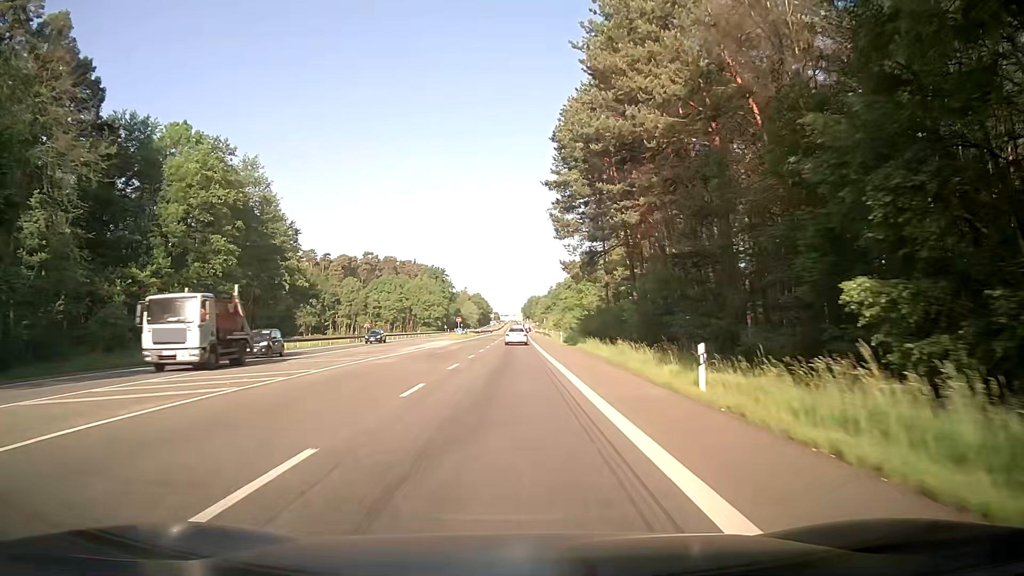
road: secondary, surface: asphalt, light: Day
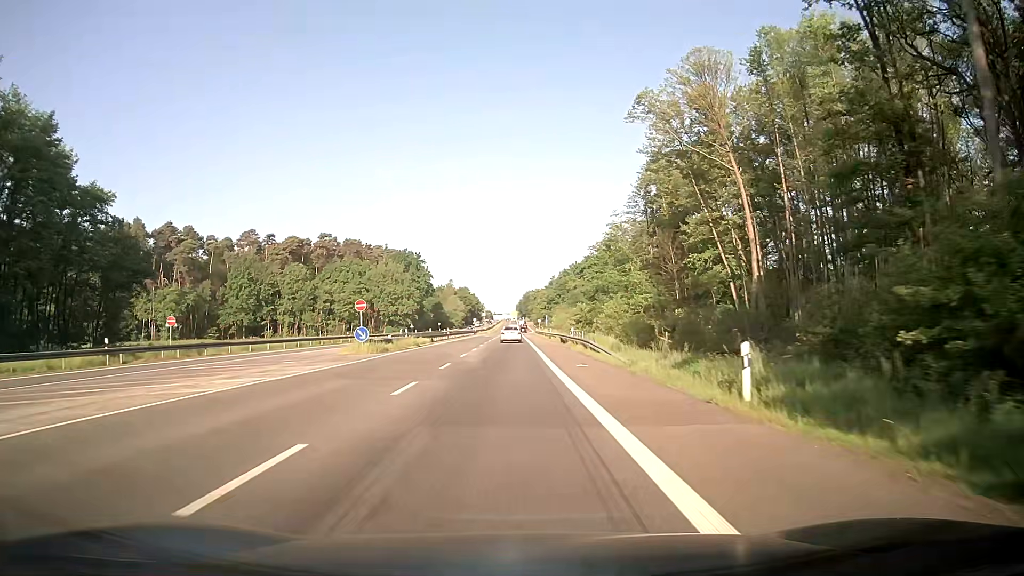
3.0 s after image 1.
(+0.4, +53.7) m; +1°
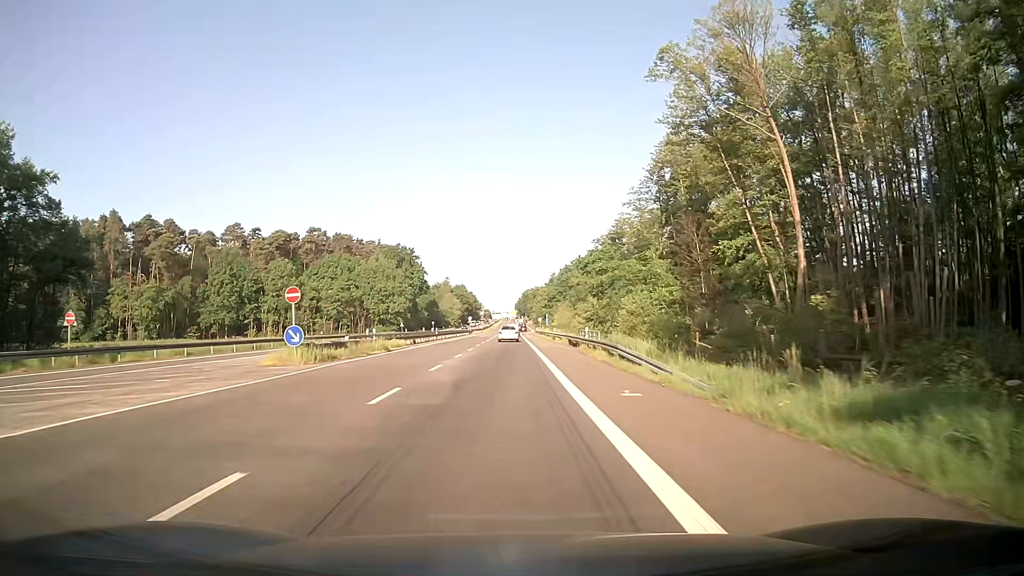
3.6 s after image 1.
(0.0, +10.7) m; 0°
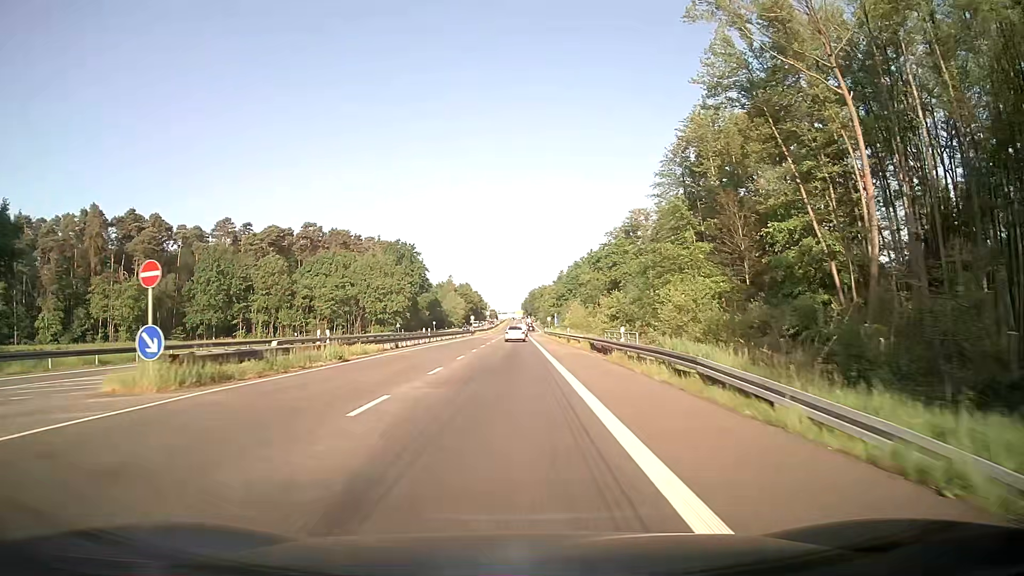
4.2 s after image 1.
(-0.1, +10.8) m; -1°
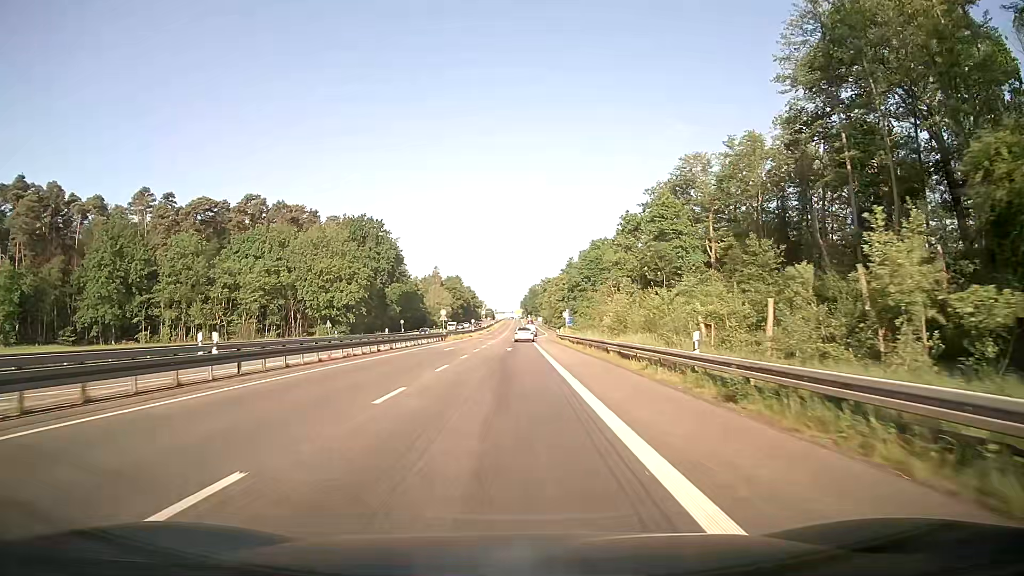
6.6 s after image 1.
(+0.4, +43.0) m; 0°
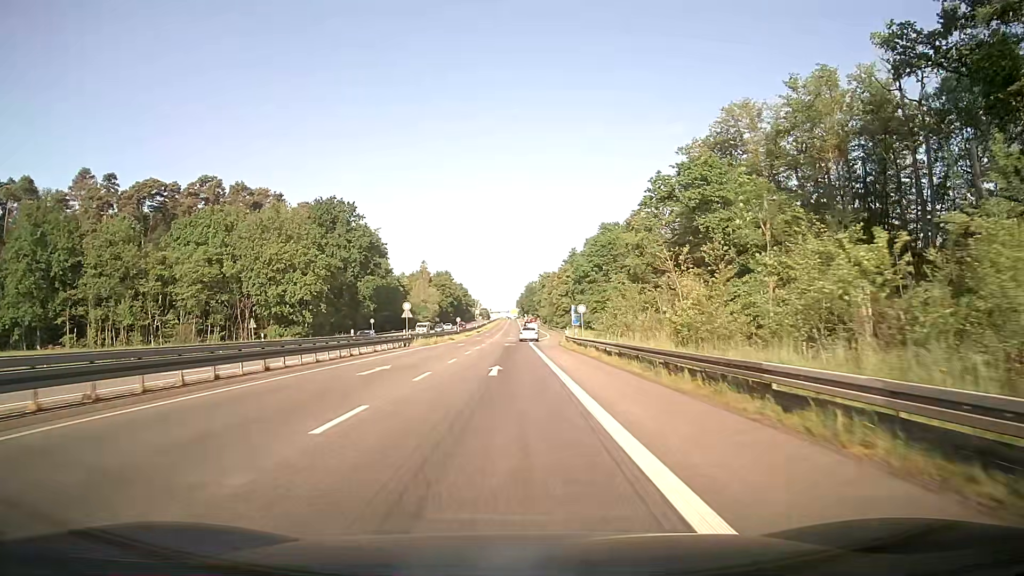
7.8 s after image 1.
(0.0, +21.5) m; 0°
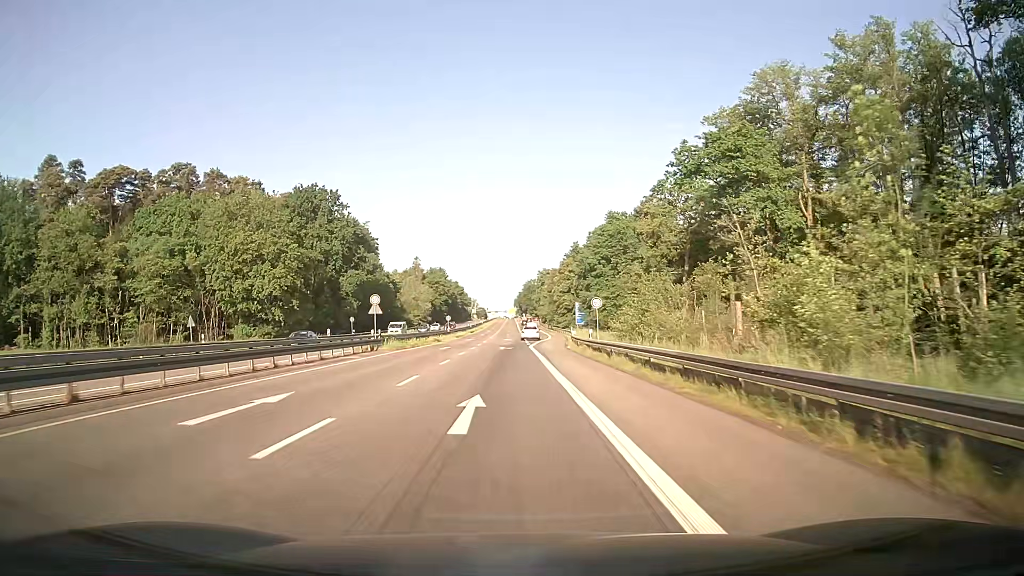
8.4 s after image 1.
(0.0, +10.7) m; 0°
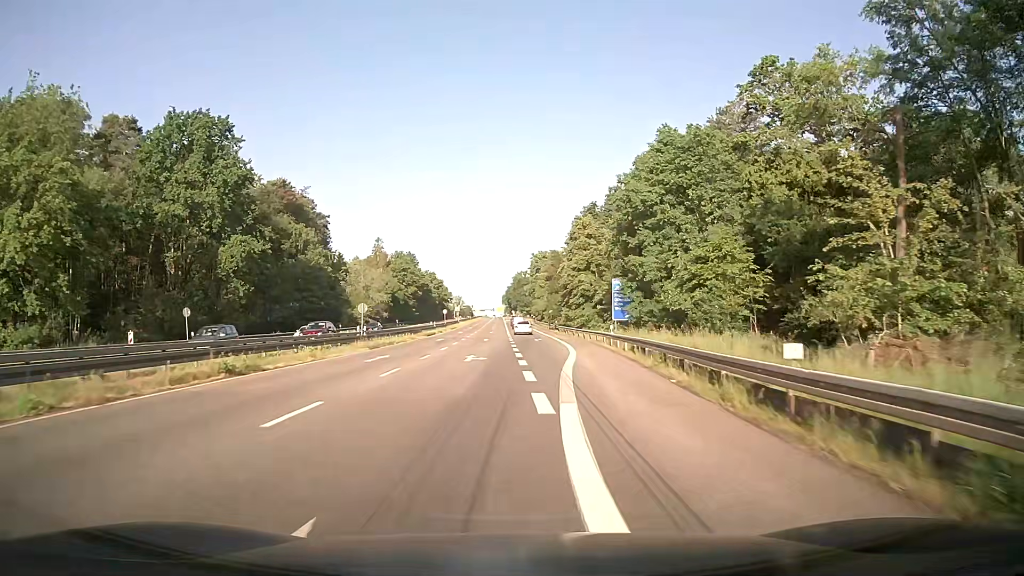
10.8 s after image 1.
(+0.3, +42.9) m; +1°
(0, +10) (0, +20) (+1, +30) (+1, +40) (+1, +50) (+1, +60) (+1, +70) (+1, +80) (+1, +90) (+1, +100) m
